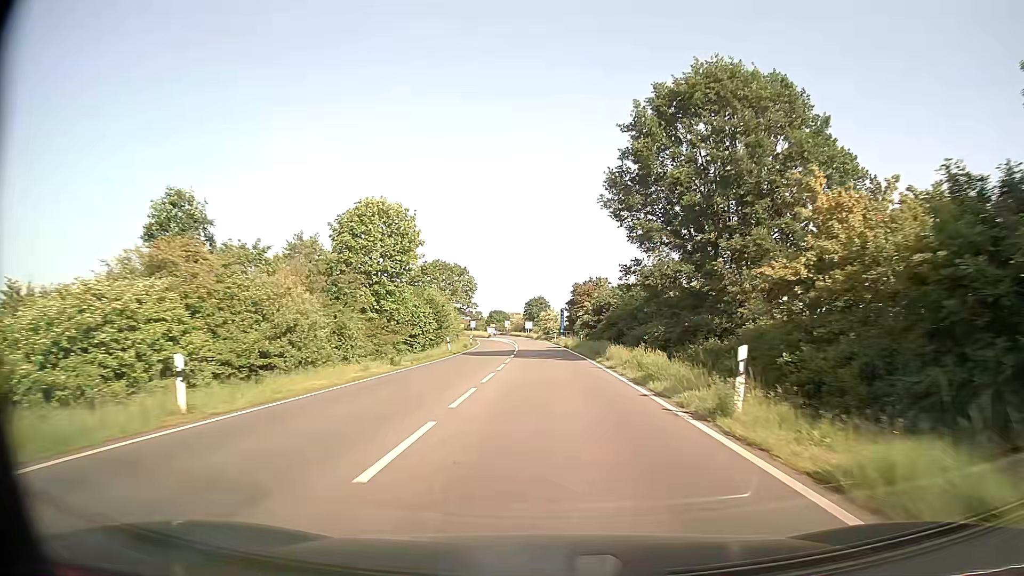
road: primary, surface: asphalt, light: Day
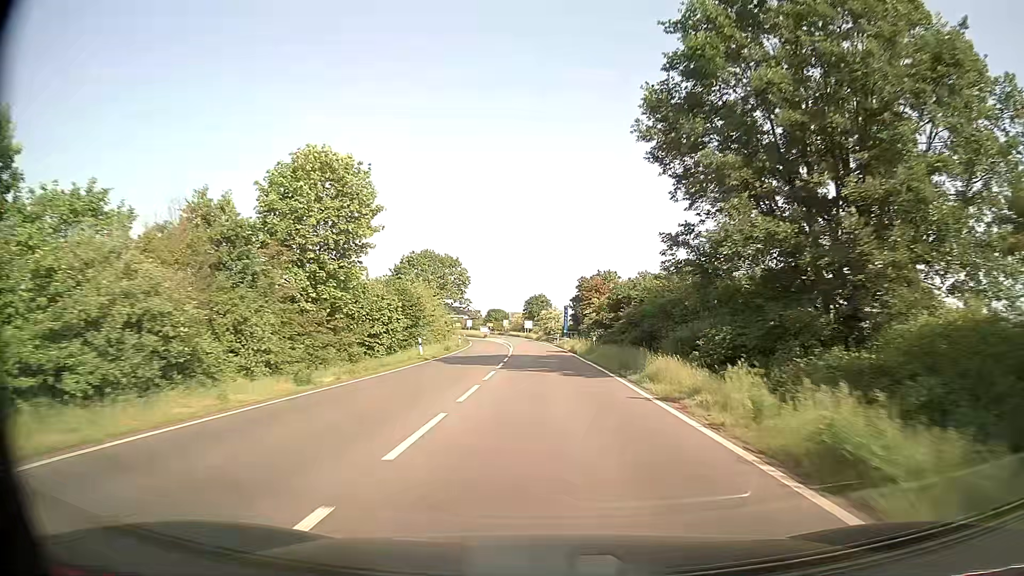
(0.0, +11.1) m; 0°
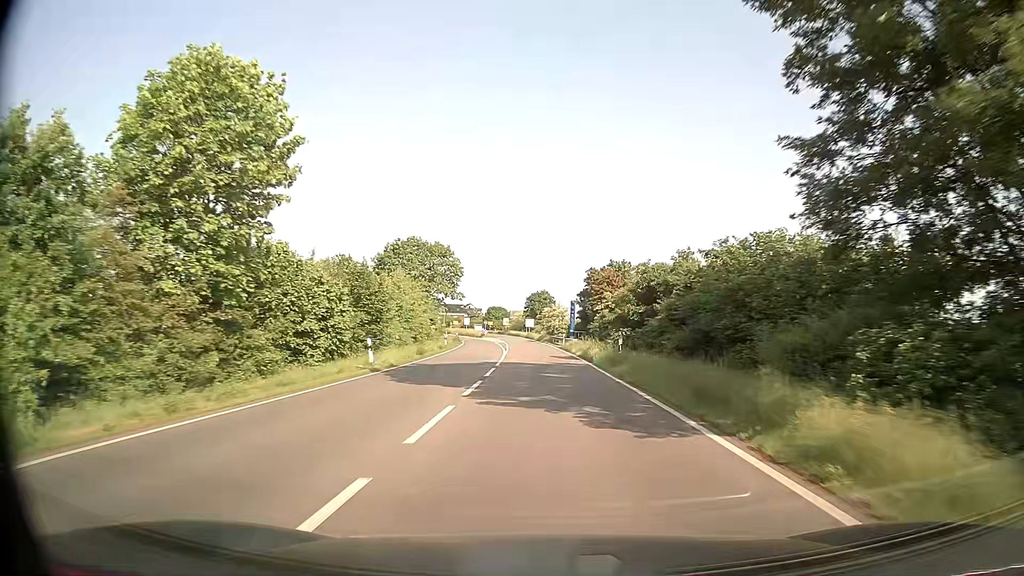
(0.0, +11.1) m; 0°
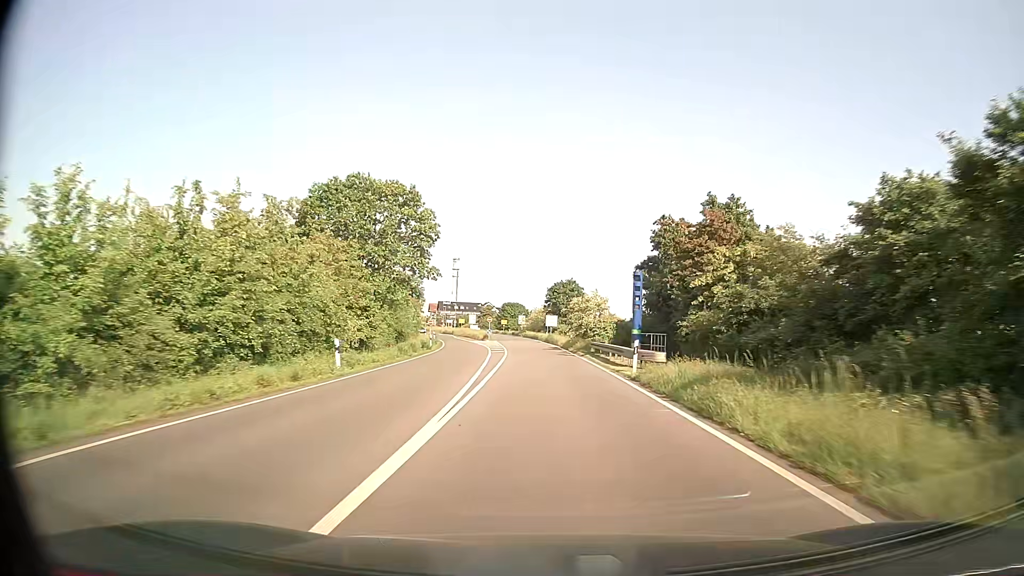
(-0.5, +33.2) m; -2°
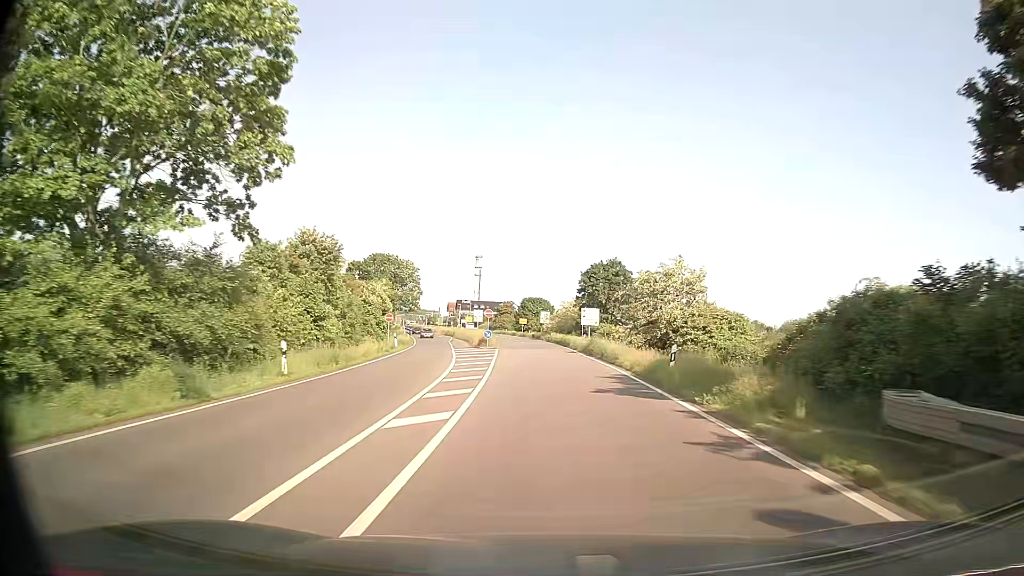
(-0.6, +33.1) m; -2°
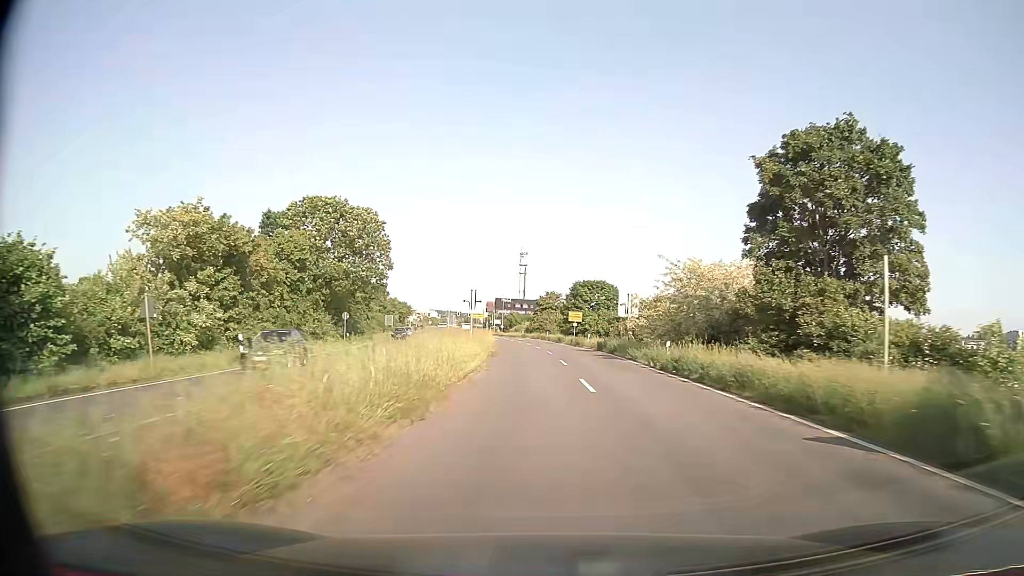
(-1.9, +53.8) m; -4°
(0, +10) (0, +20) (-1, +30) (-1, +40) (-2, +50) (-3, +60) (-4, +70) (-5, +80) (-6, +90) (-8, +100) m
